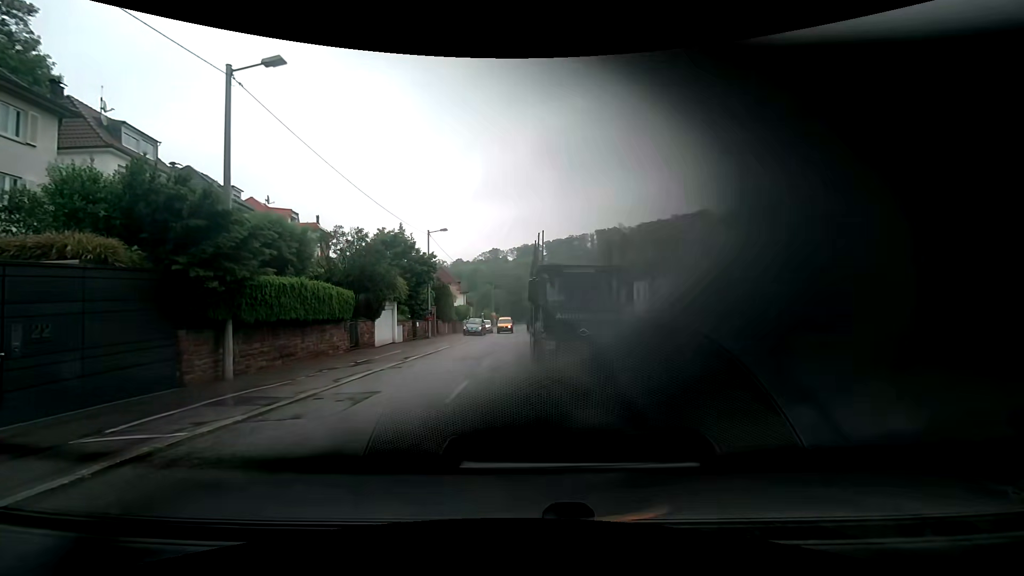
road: tertiary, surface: asphalt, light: Day
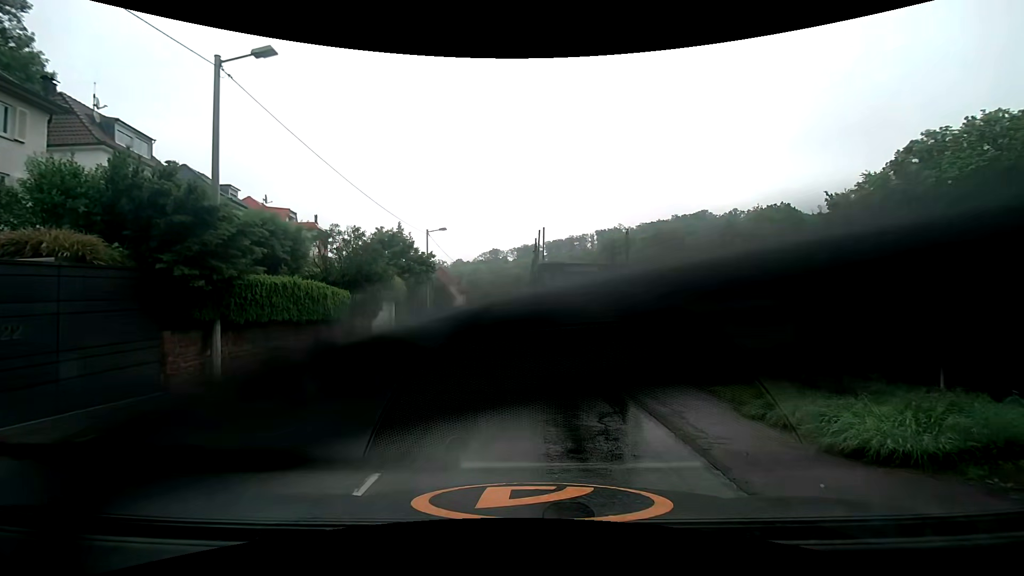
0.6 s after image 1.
(0.0, +0.5) m; 0°
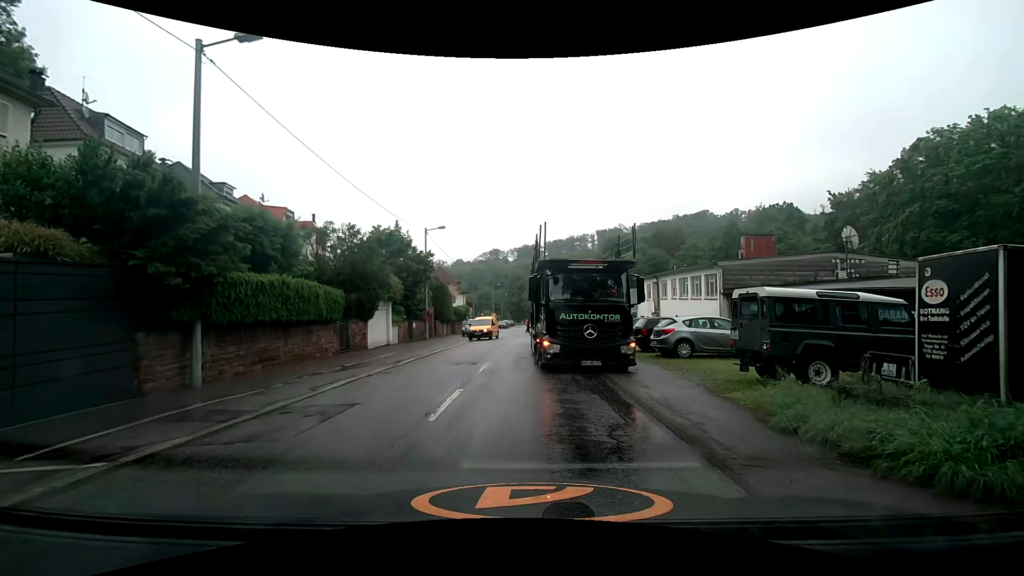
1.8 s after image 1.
(0.0, +0.8) m; 0°
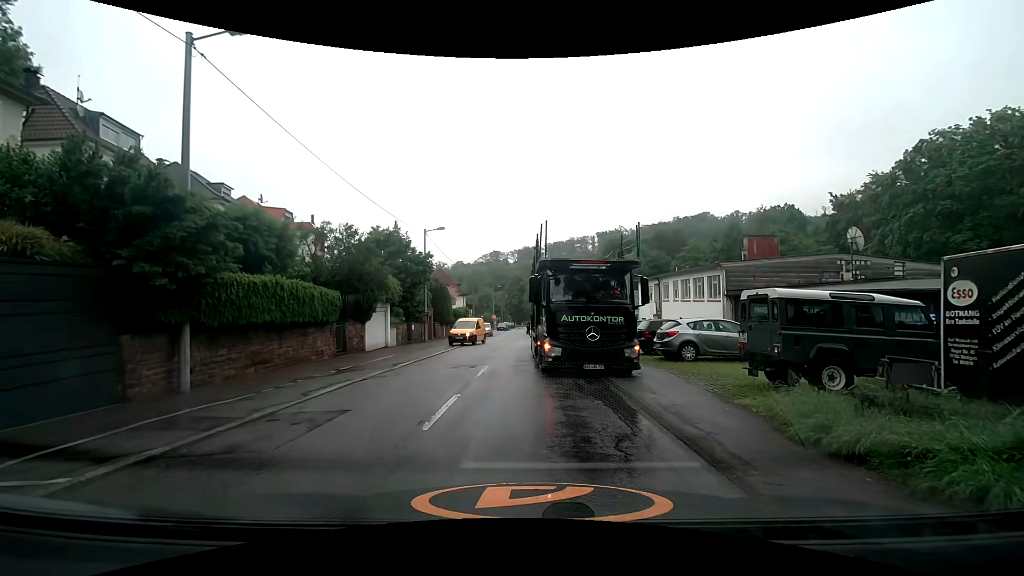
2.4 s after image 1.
(0.0, +0.4) m; 0°
